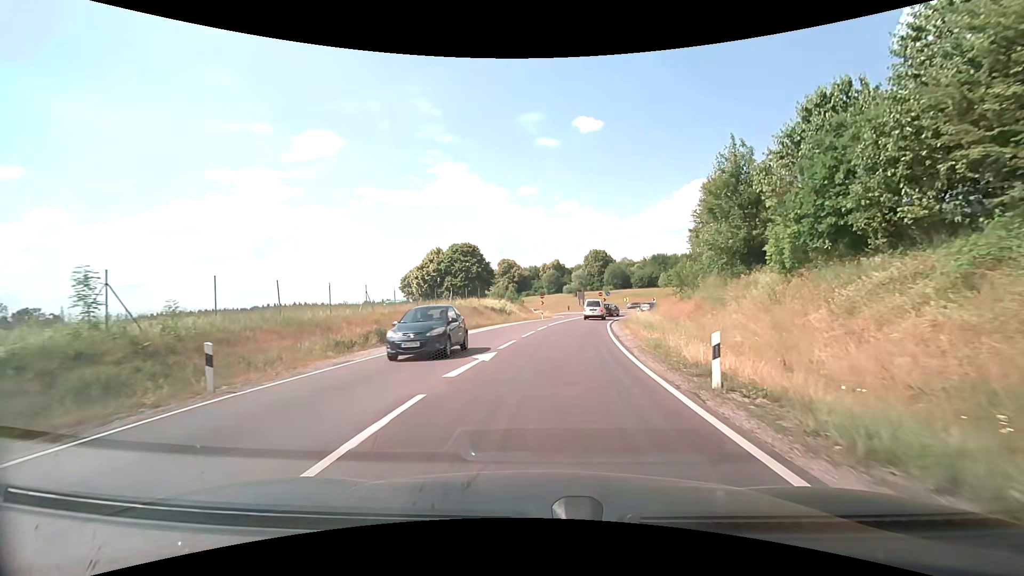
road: primary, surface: asphalt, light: Day
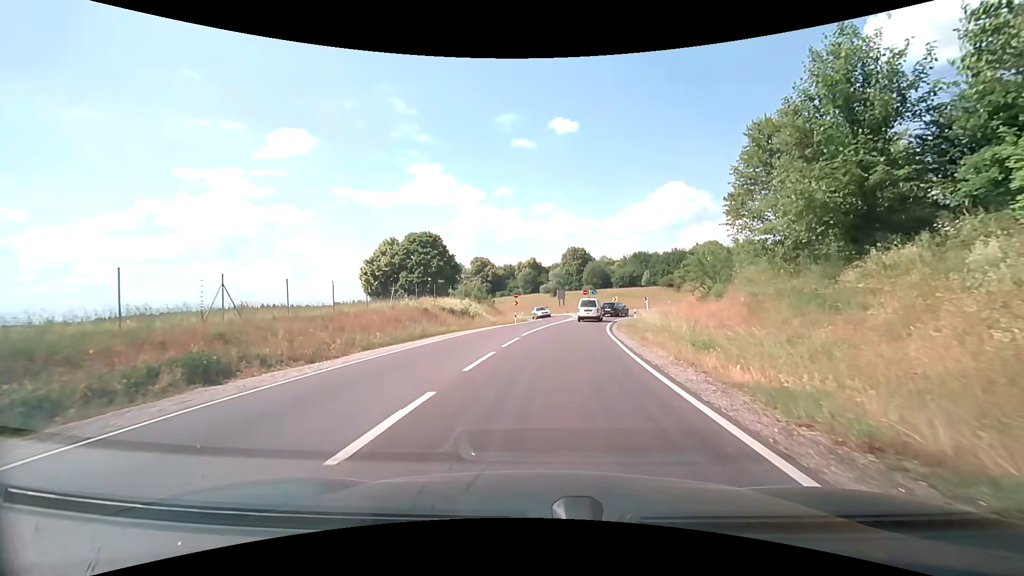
(+0.2, +11.4) m; +2°
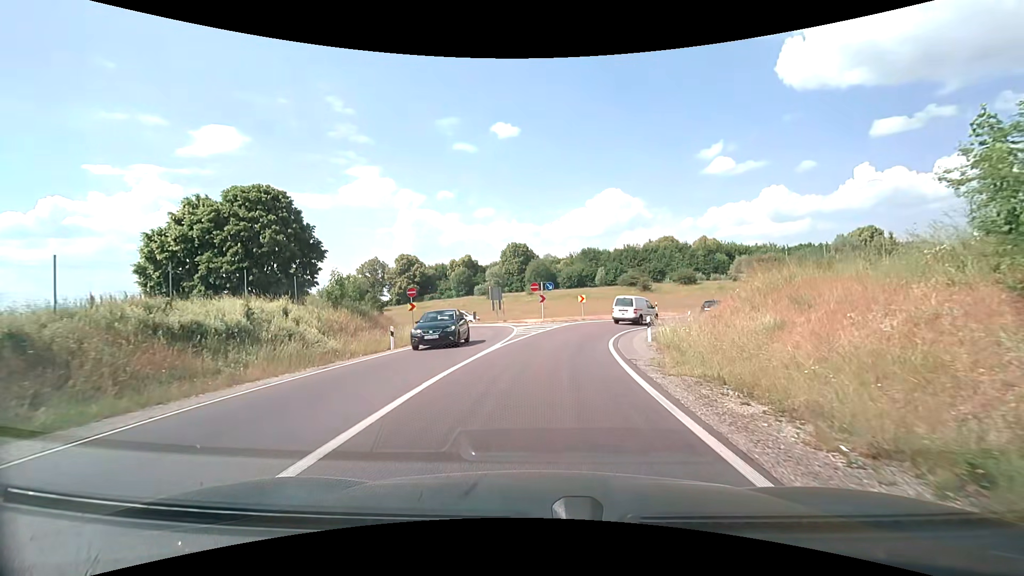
(+1.6, +24.7) m; +8°
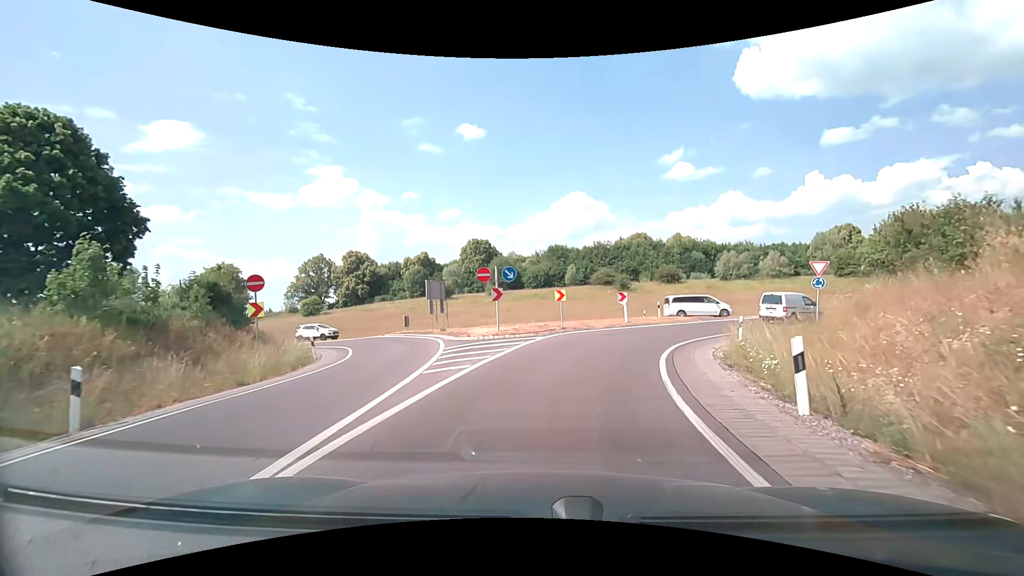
(+0.2, +13.7) m; +3°
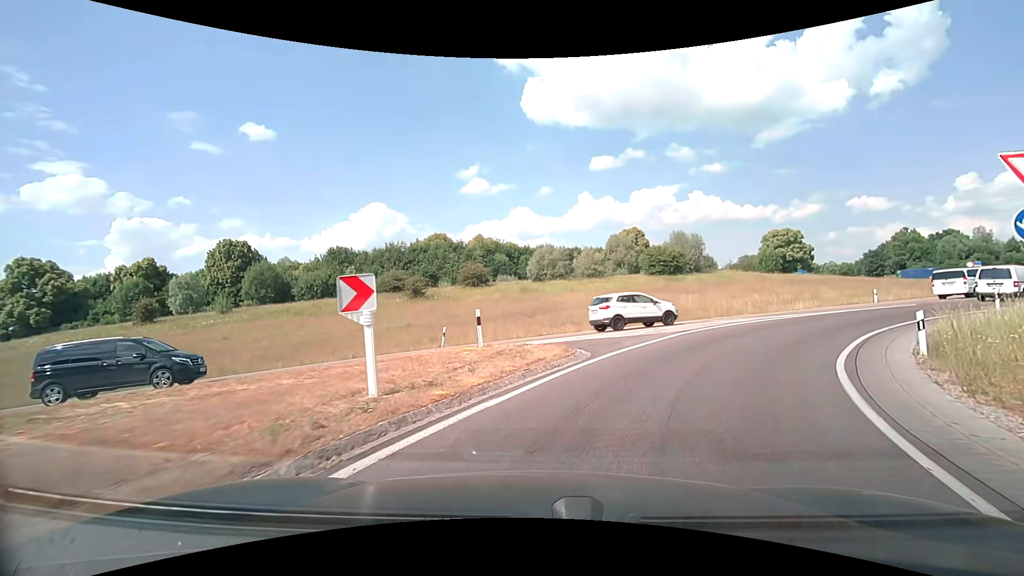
(+3.6, +21.2) m; +22°
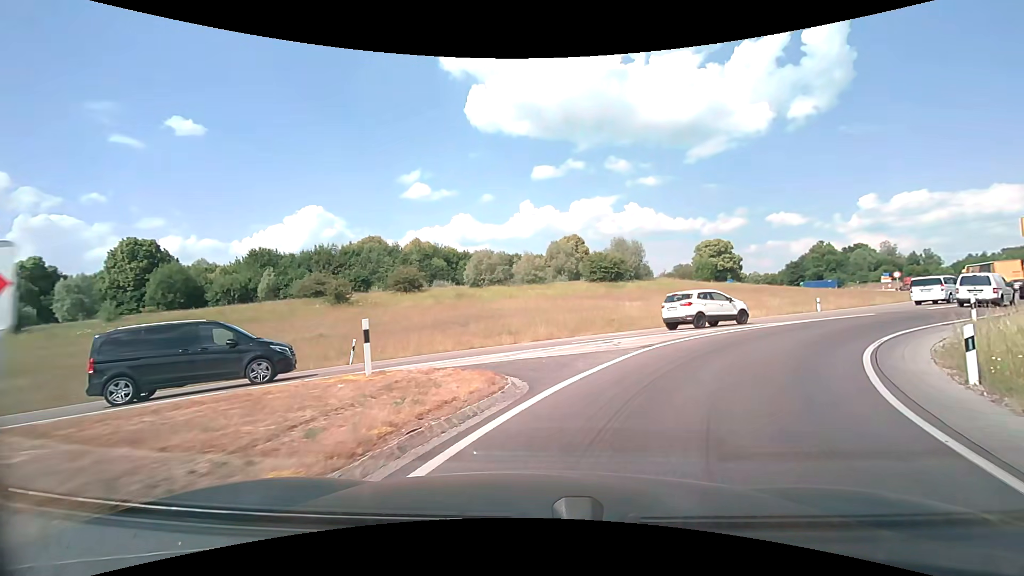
(+0.2, +4.0) m; +6°
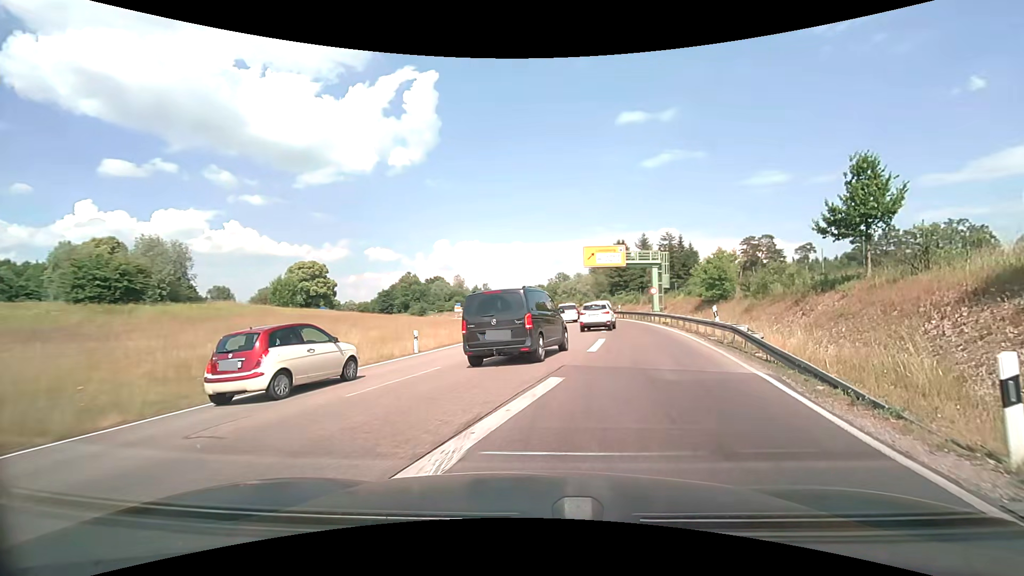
(+7.9, +19.0) m; +43°
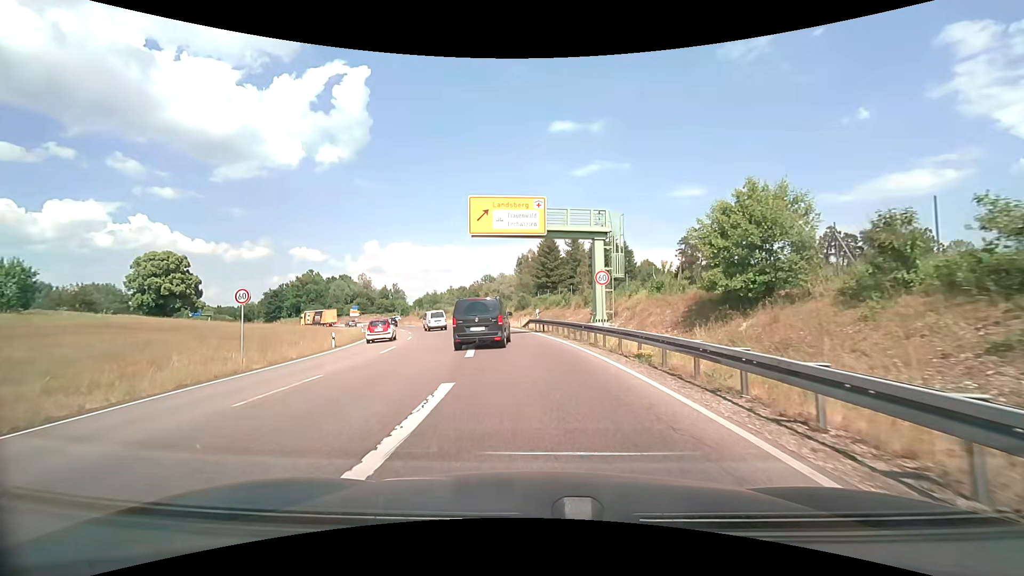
(+4.9, +23.6) m; +9°
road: trunk
(0, +10) (-2, +20) (-4, +30) (-7, +39) (-10, +49) (-13, +58) (-17, +68) (-21, +77) (-26, +85) (-31, +94) m
